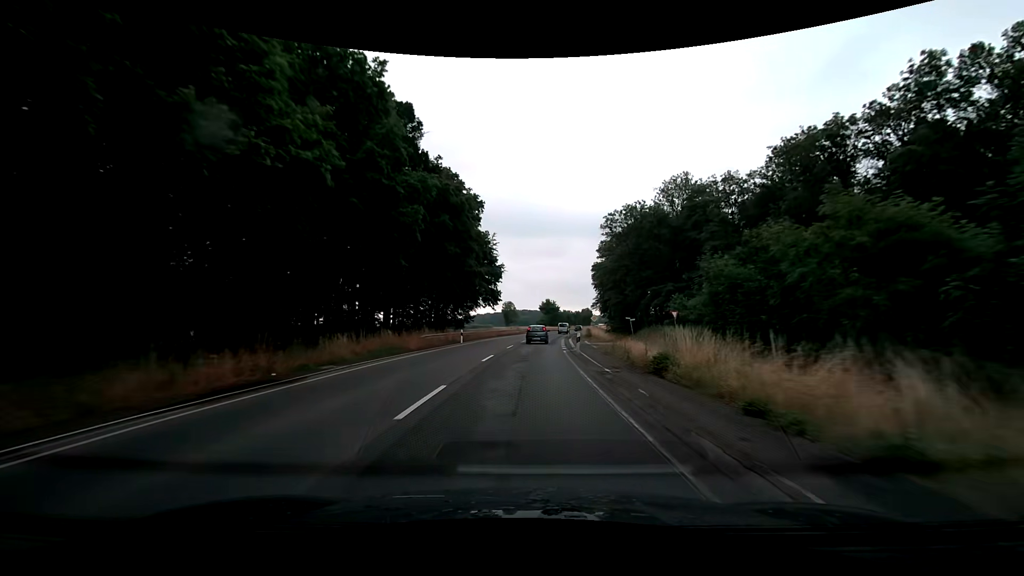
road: secondary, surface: asphalt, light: Day
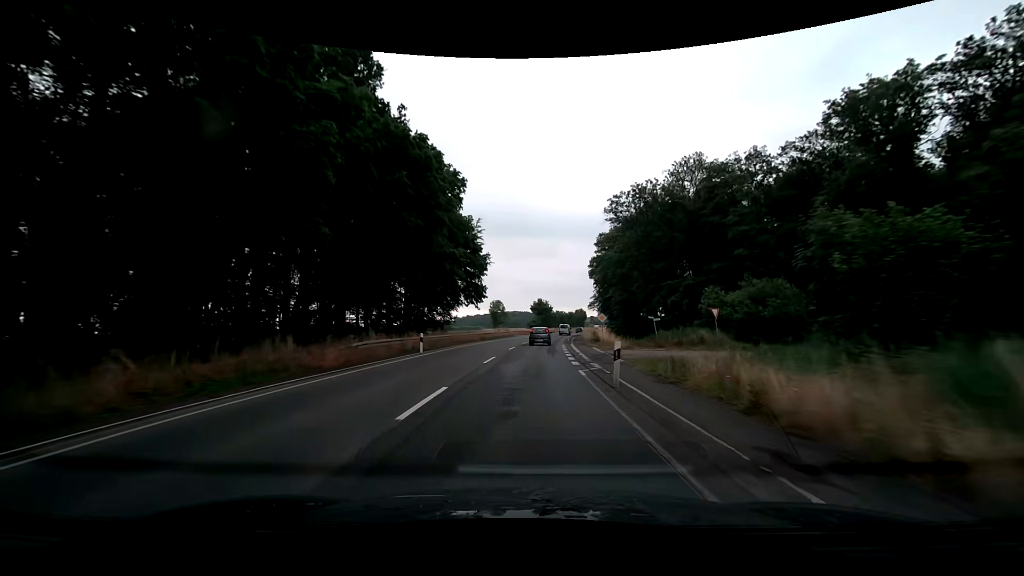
(+0.2, +11.8) m; +1°
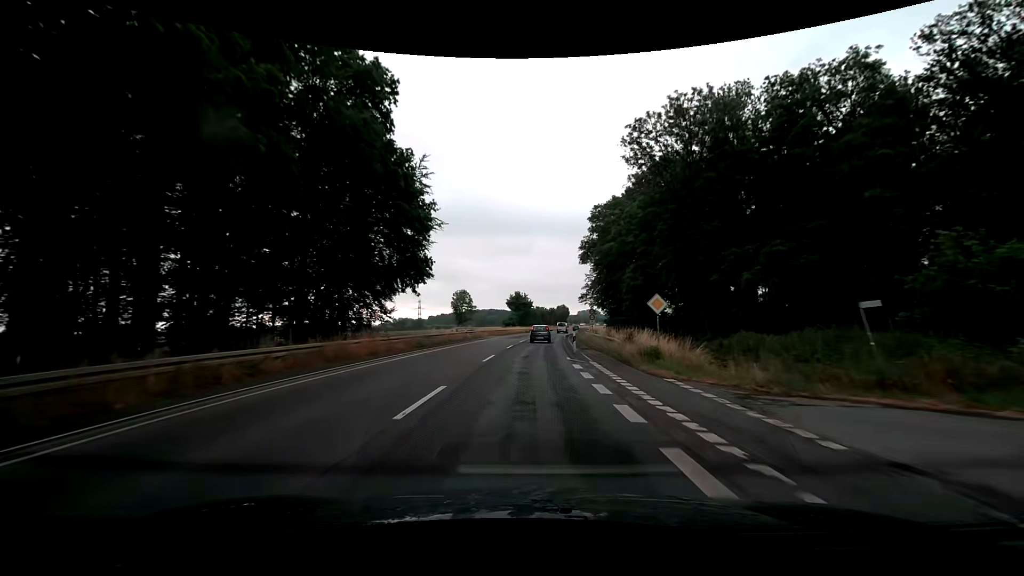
(+0.5, +23.9) m; +2°
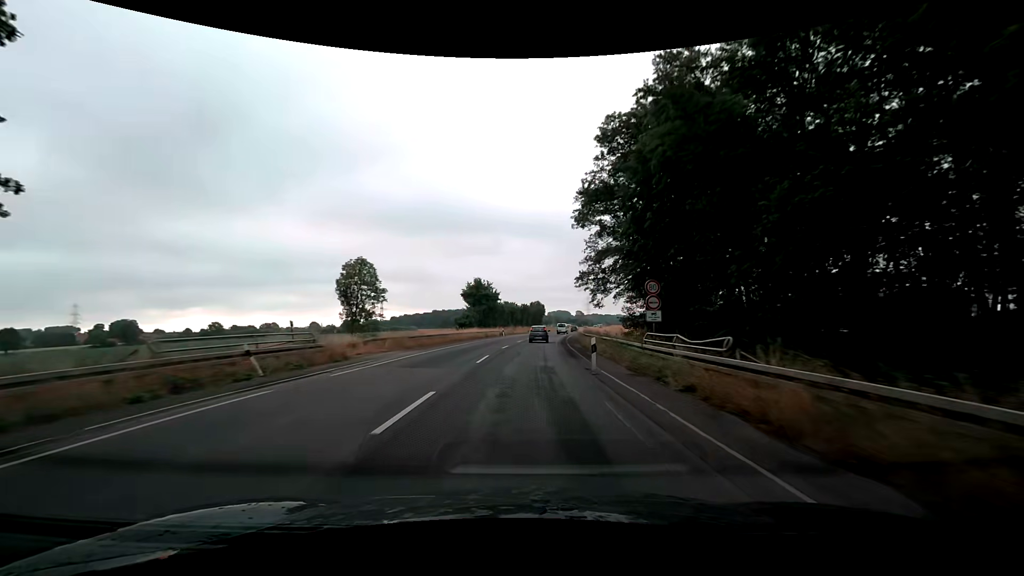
(+1.3, +36.5) m; +4°
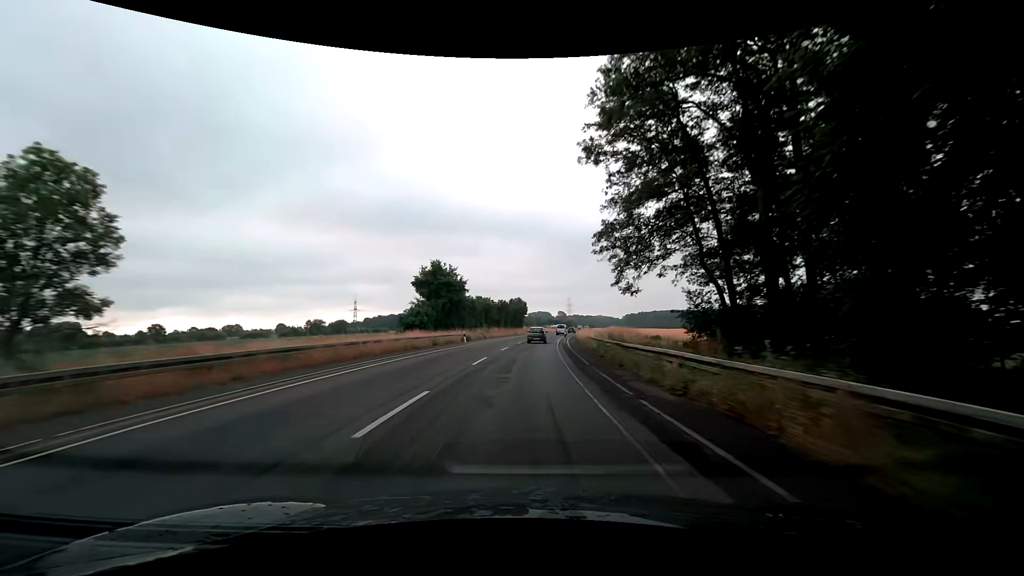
(+0.5, +24.6) m; +2°
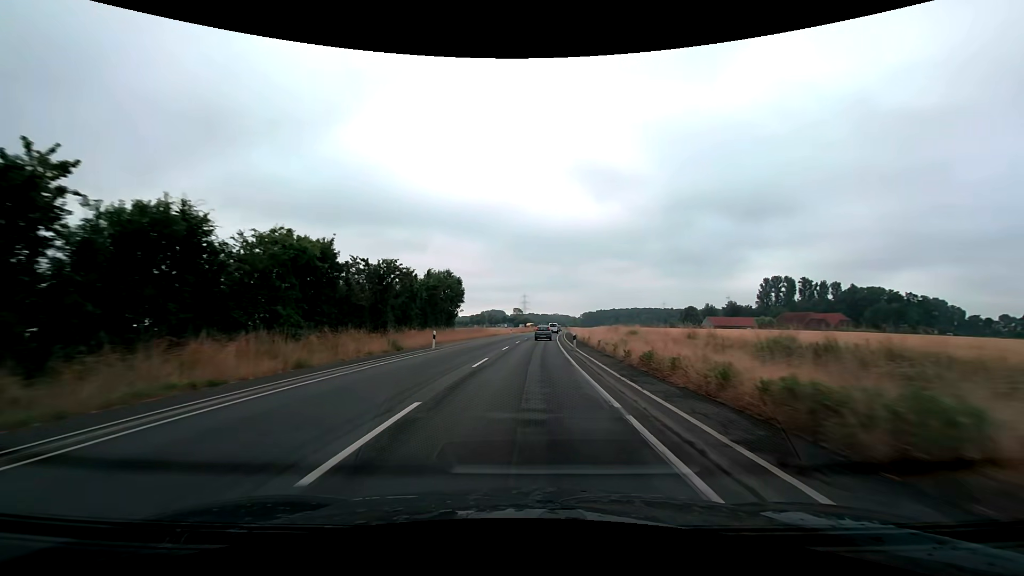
(+2.8, +61.8) m; +5°
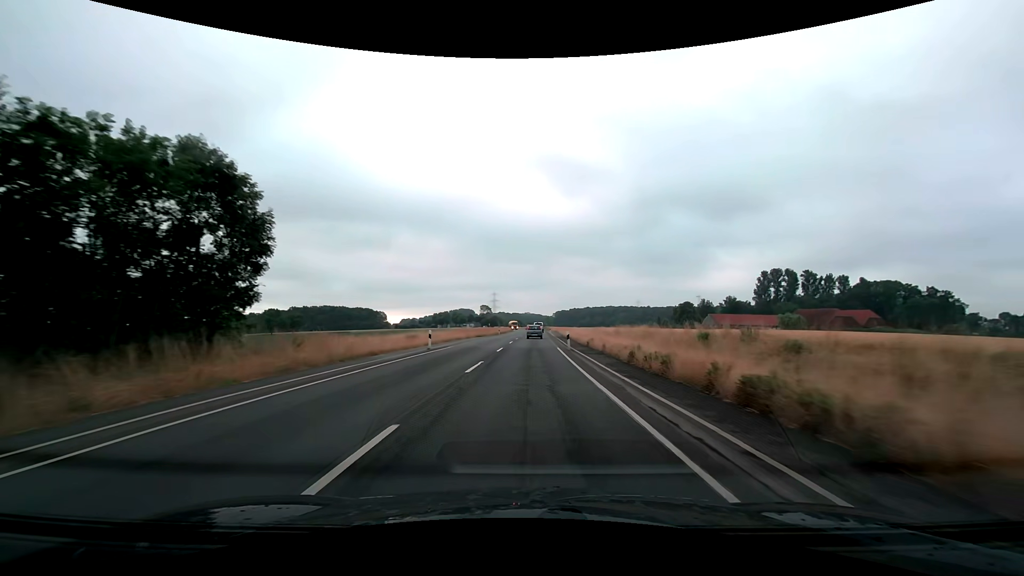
(+1.8, +49.9) m; +4°
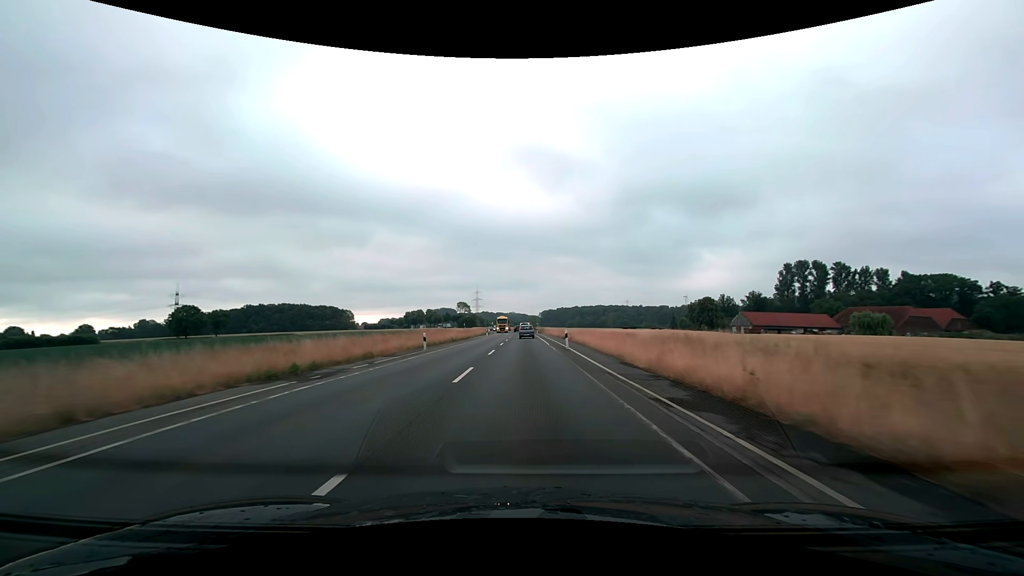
(+0.9, +50.0) m; +2°
(0, +10) (0, +20) (0, +30) (0, +40) (0, +50) (0, +60) (0, +70) (0, +80) (-1, +90) (-1, +100) m
